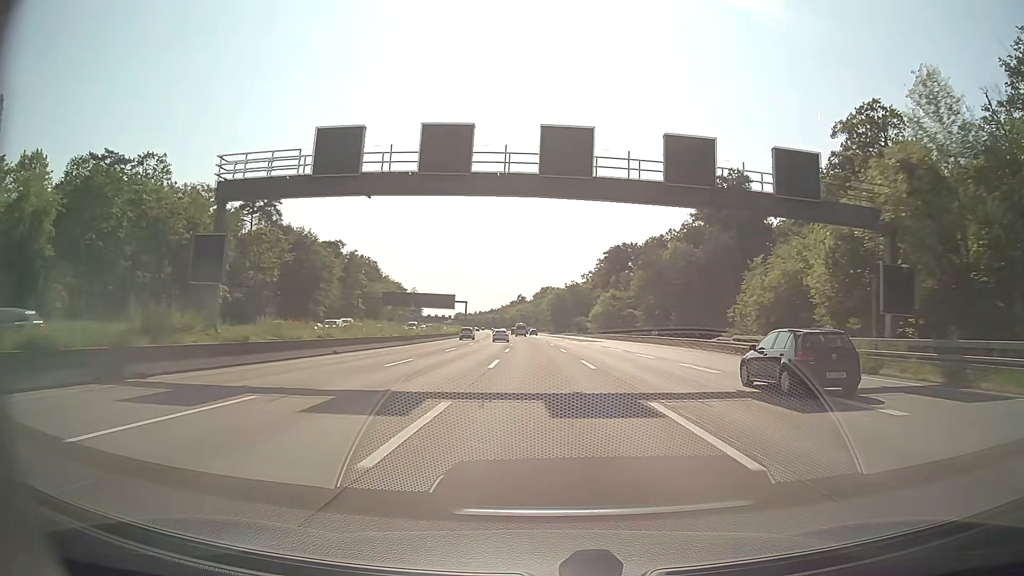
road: motorway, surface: asphalt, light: Day
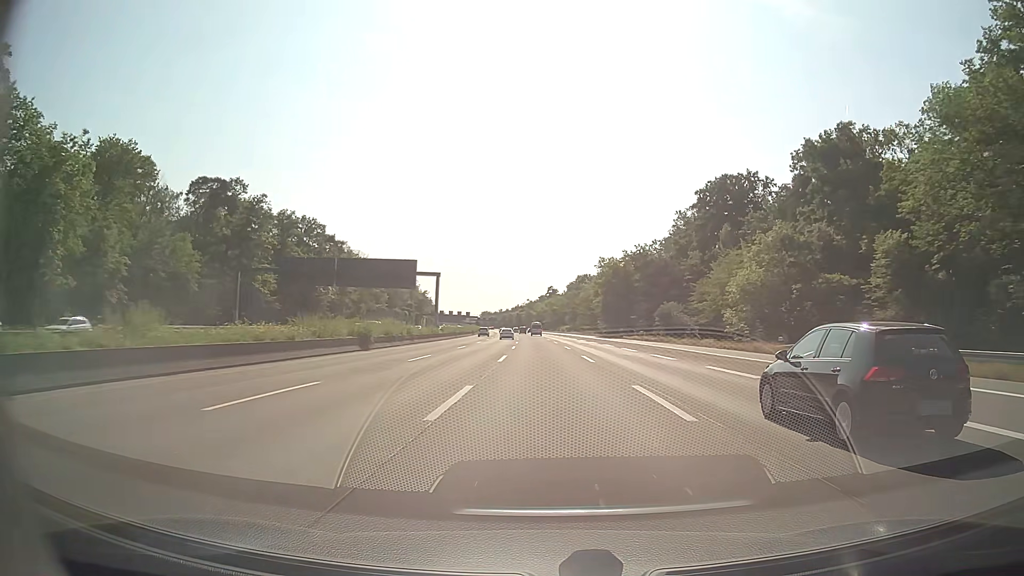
(-2.3, +87.1) m; -3°
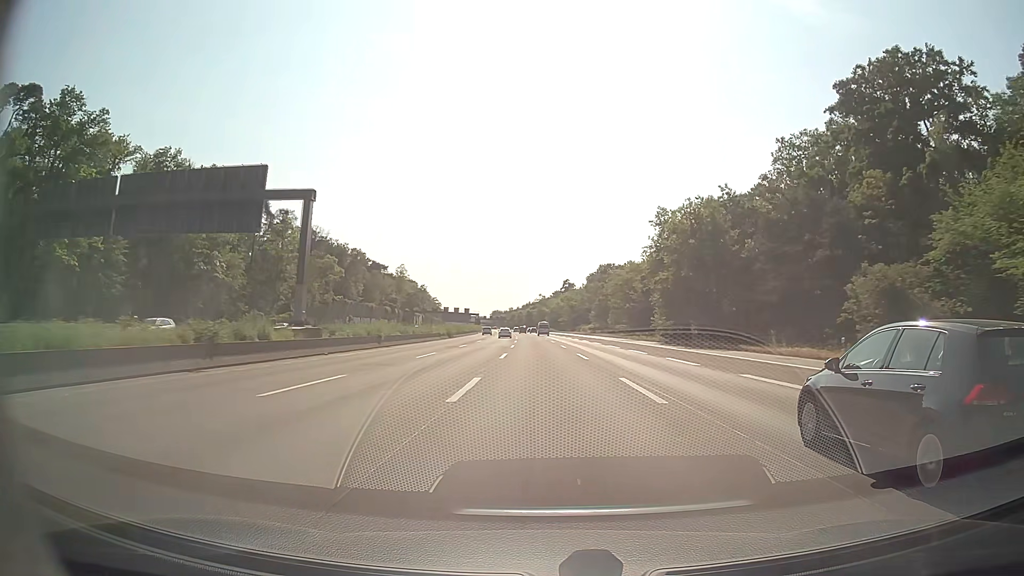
(-0.6, +52.3) m; -1°
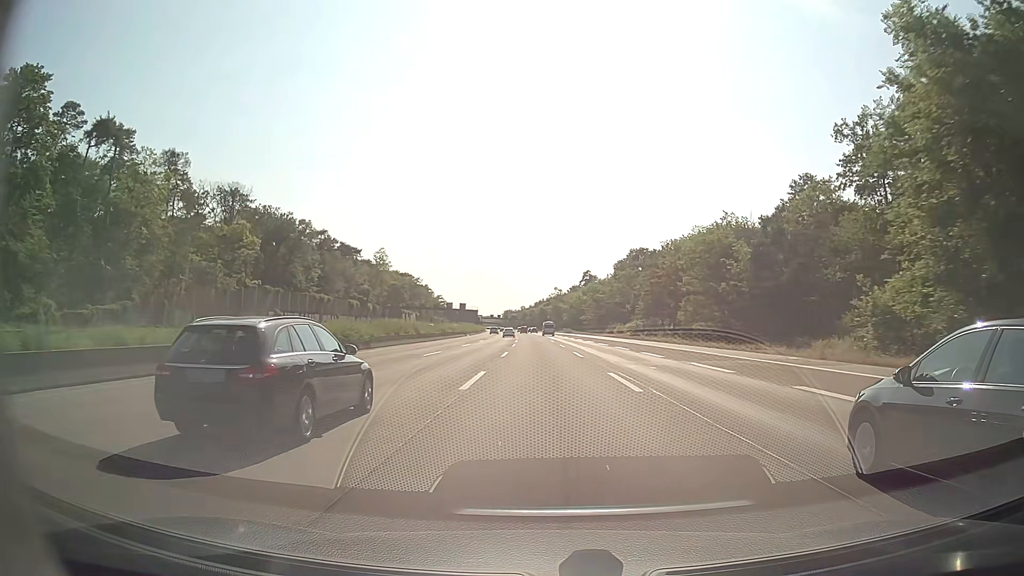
(-0.6, +52.3) m; -1°
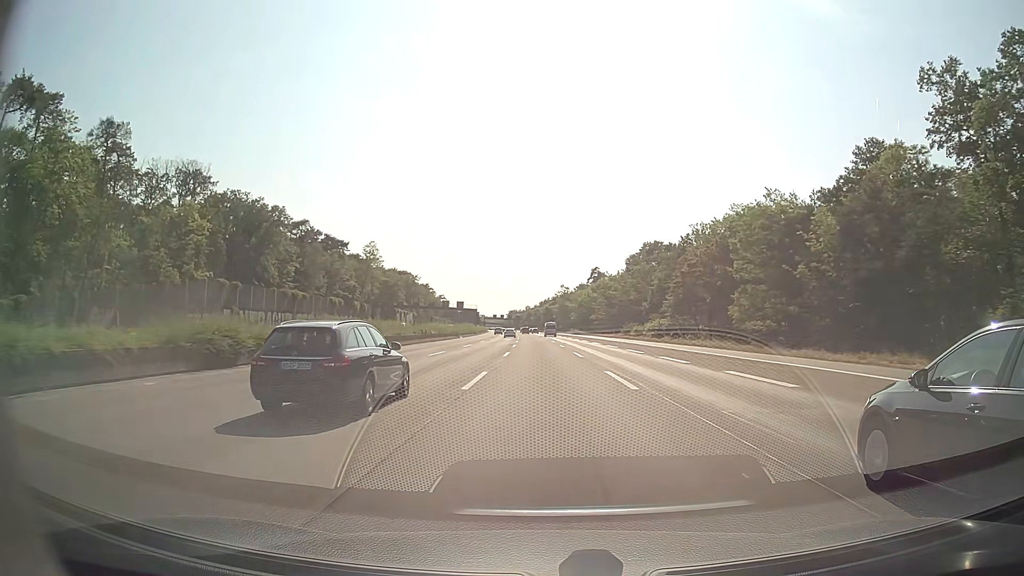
(0.0, +17.4) m; 0°
